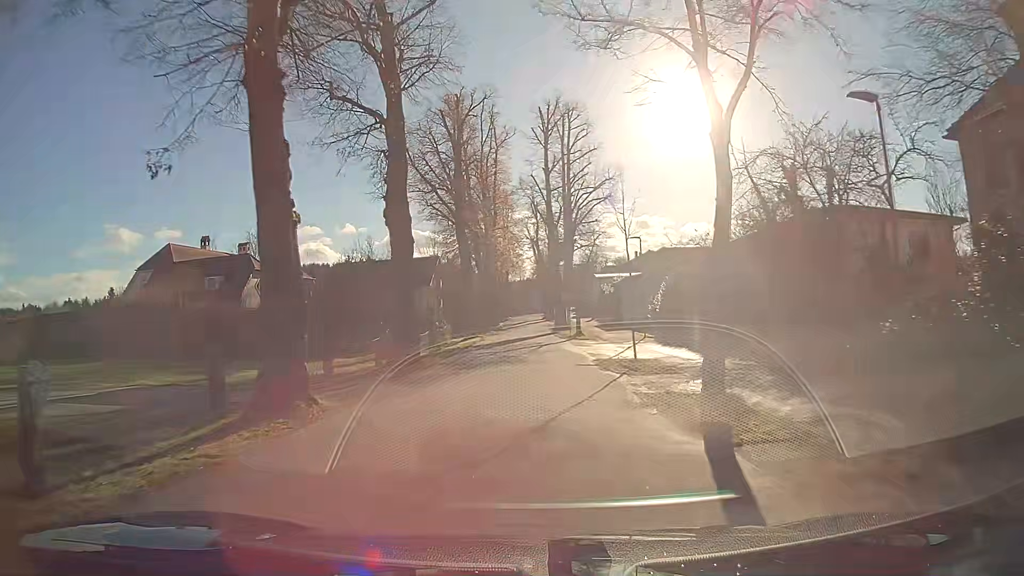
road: secondary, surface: asphalt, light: Day
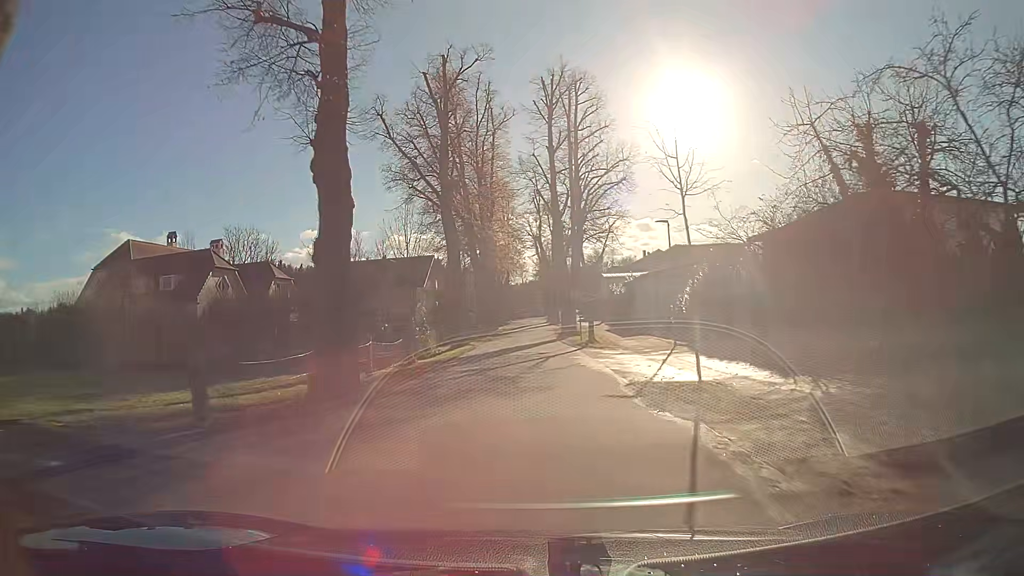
(0.0, +7.2) m; 0°
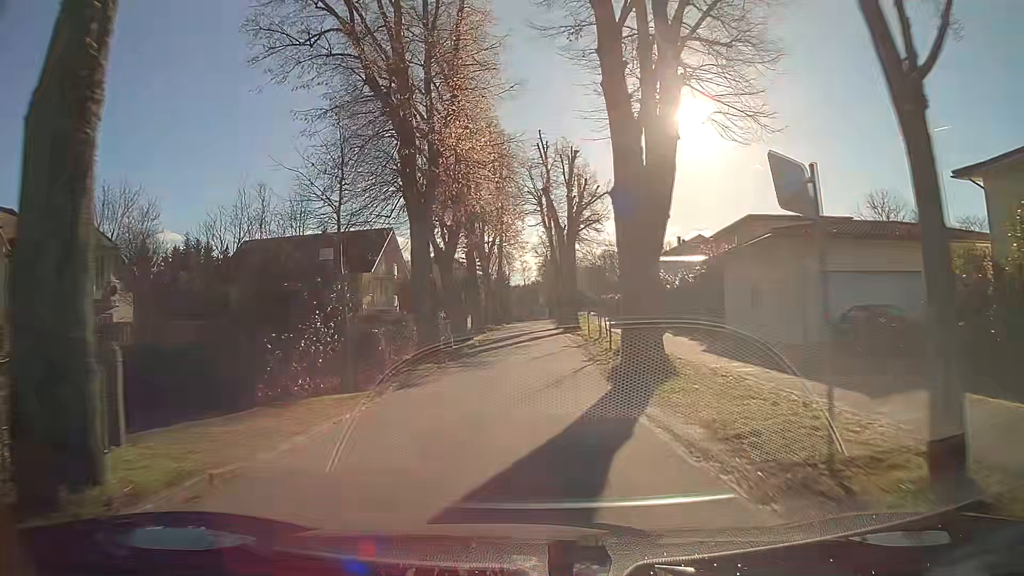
(-0.2, +28.6) m; -1°
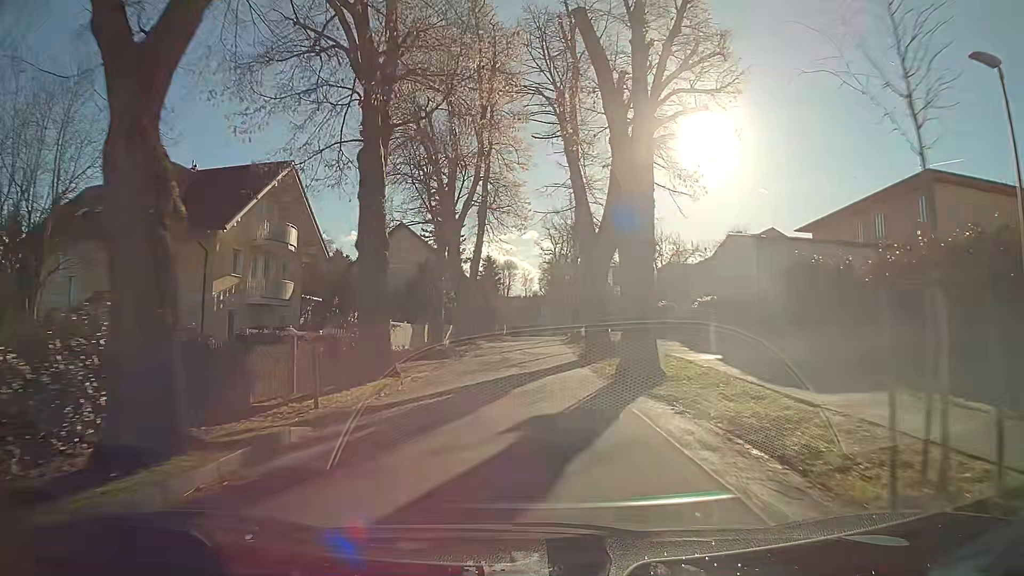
(+0.1, +28.3) m; 0°
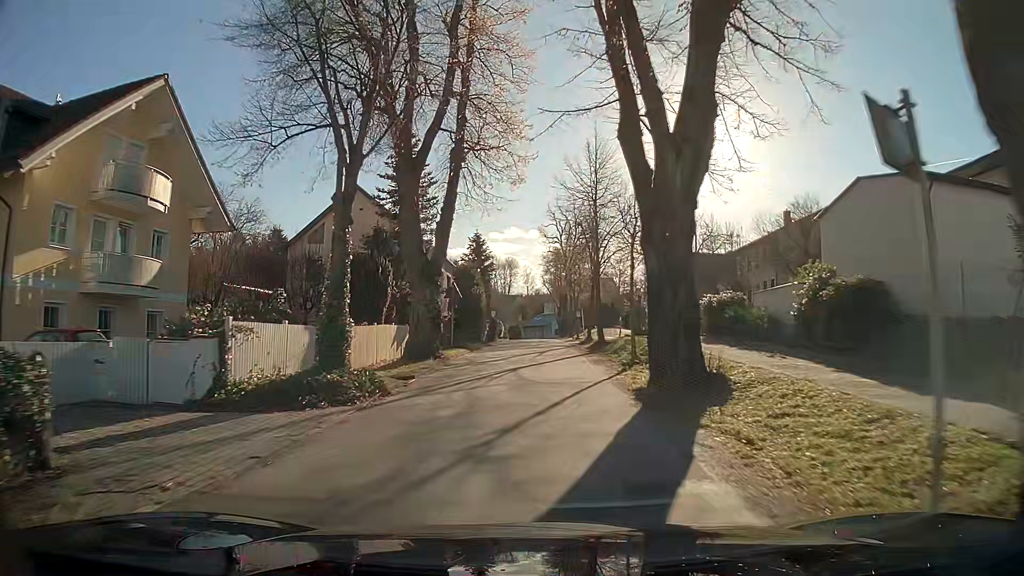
(-0.1, +14.0) m; -1°
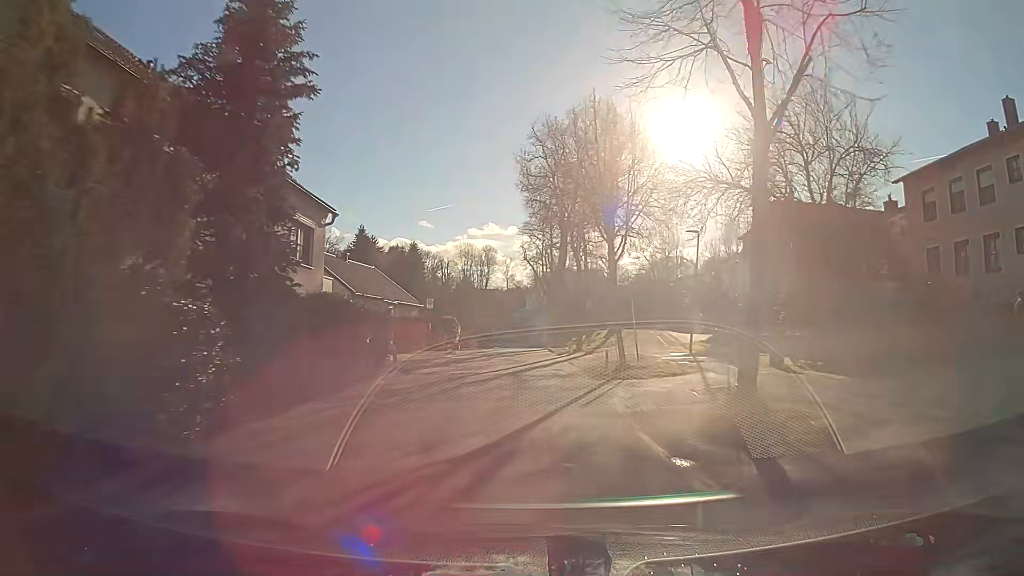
(+0.9, +34.5) m; +2°
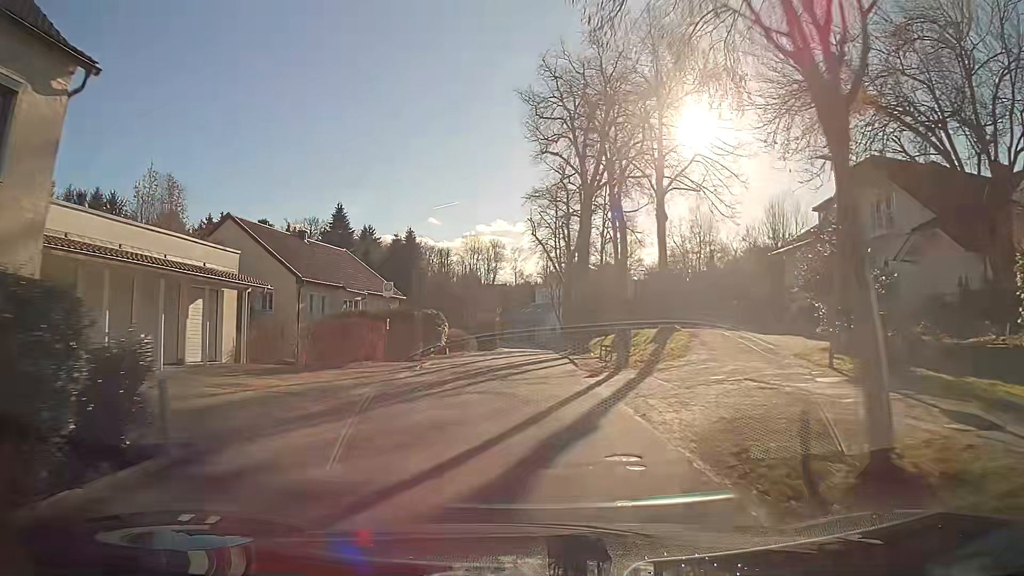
(-0.2, +13.4) m; -1°
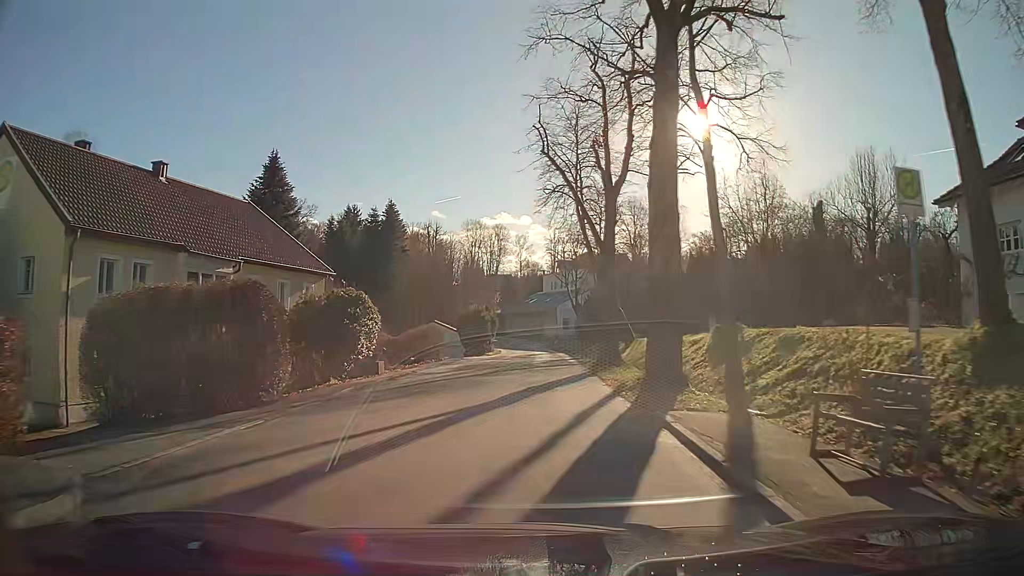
(0.0, +20.4) m; 0°
